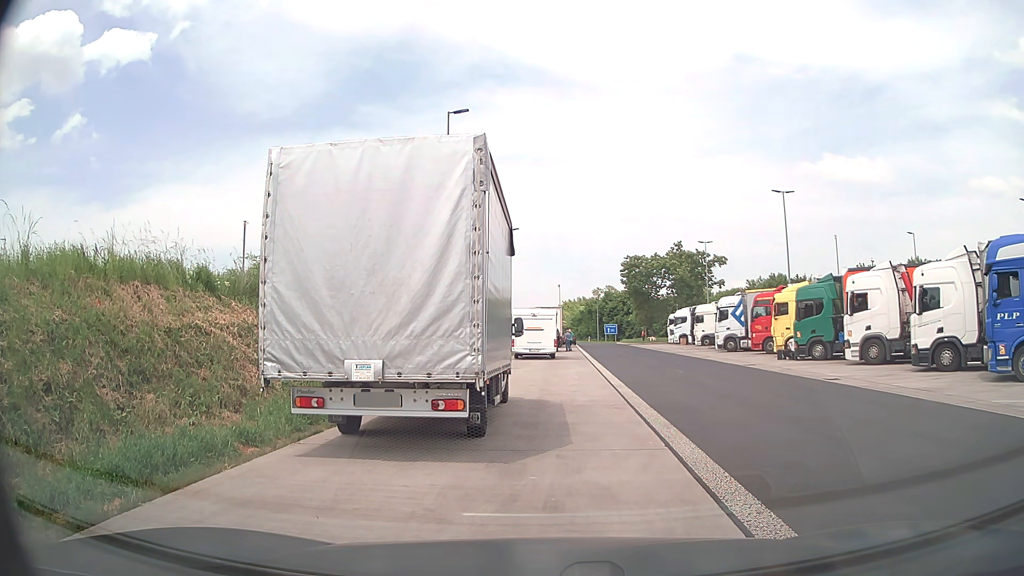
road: service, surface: asphalt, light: Day
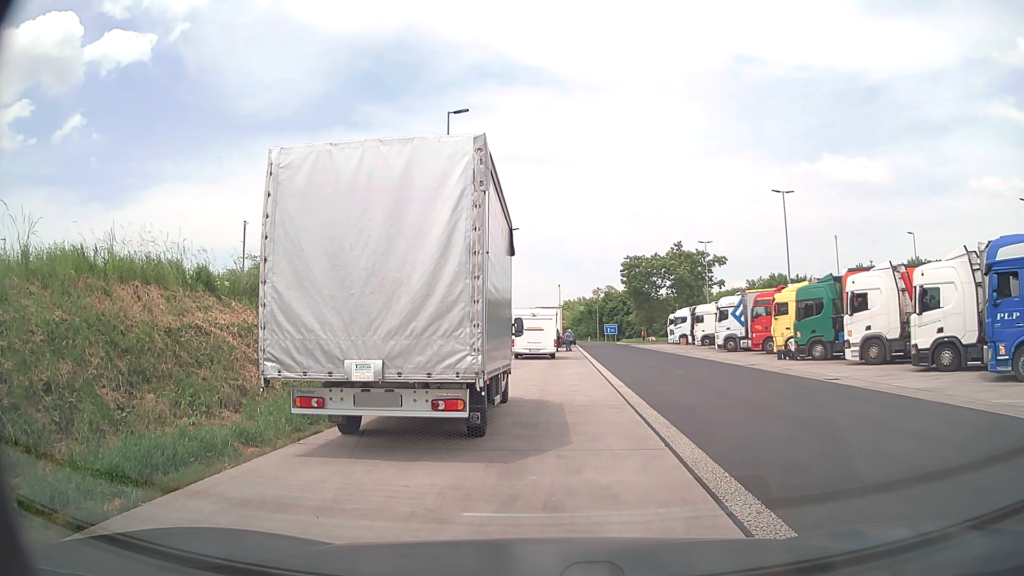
(0.0, 0.0) m; 0°
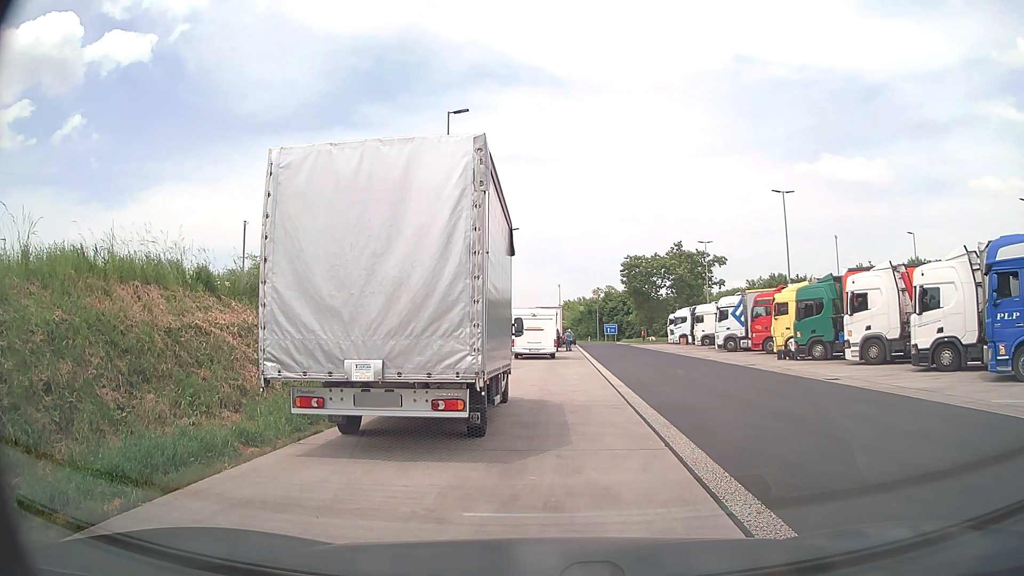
(0.0, 0.0) m; 0°
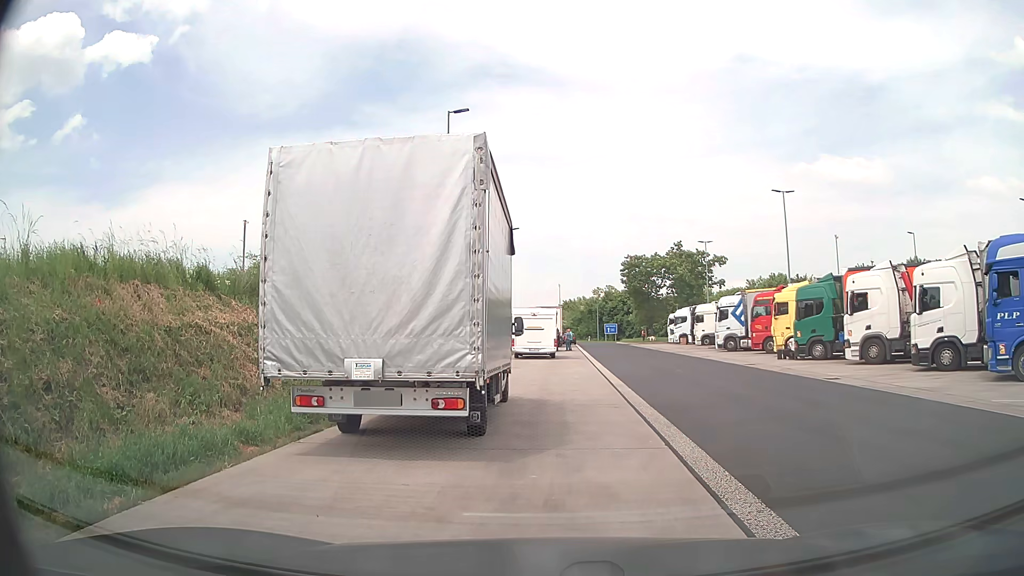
(0.0, 0.0) m; 0°
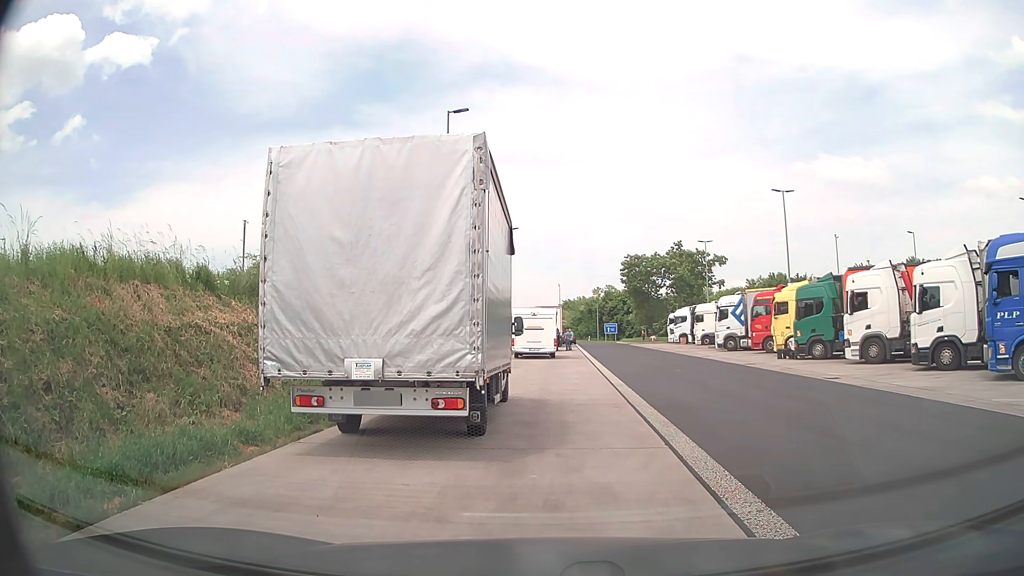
(0.0, 0.0) m; 0°
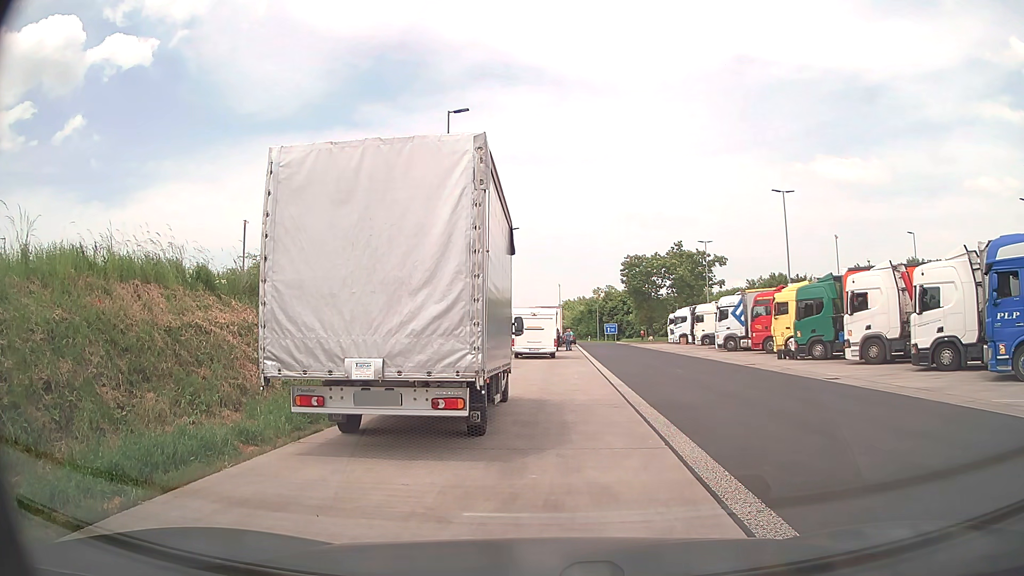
(0.0, 0.0) m; 0°
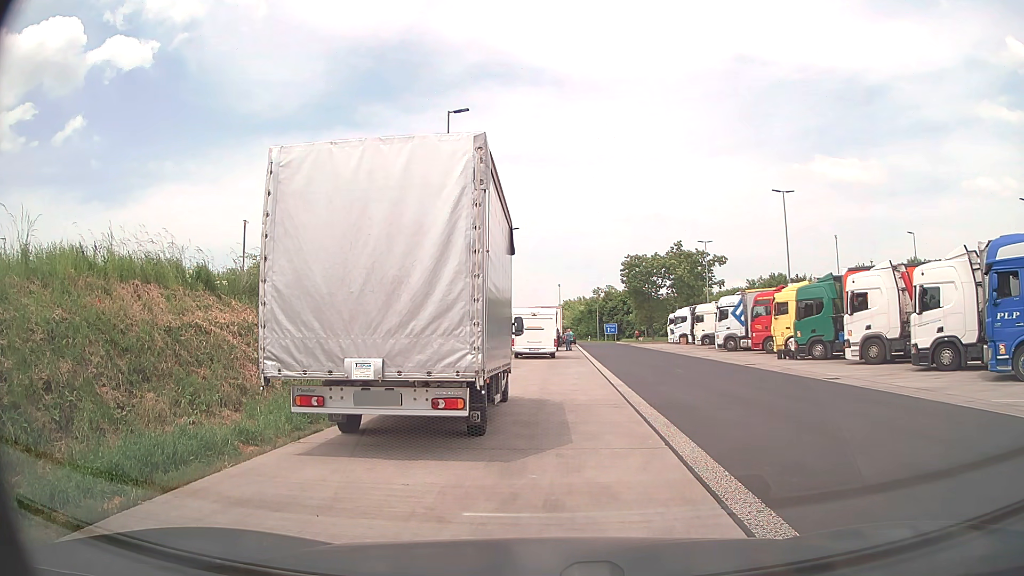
(0.0, 0.0) m; 0°
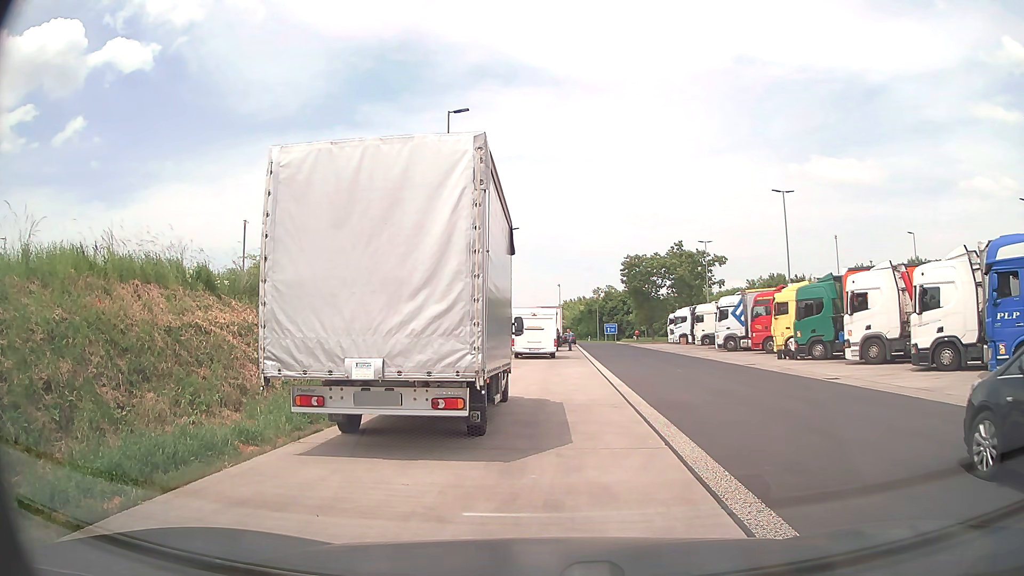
(0.0, 0.0) m; 0°
